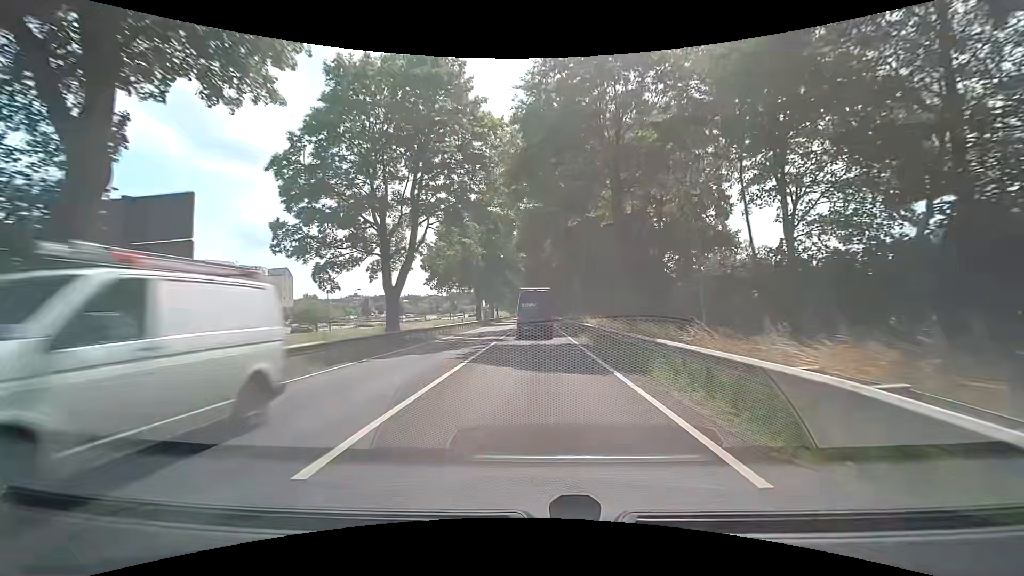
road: primary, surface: asphalt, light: Day
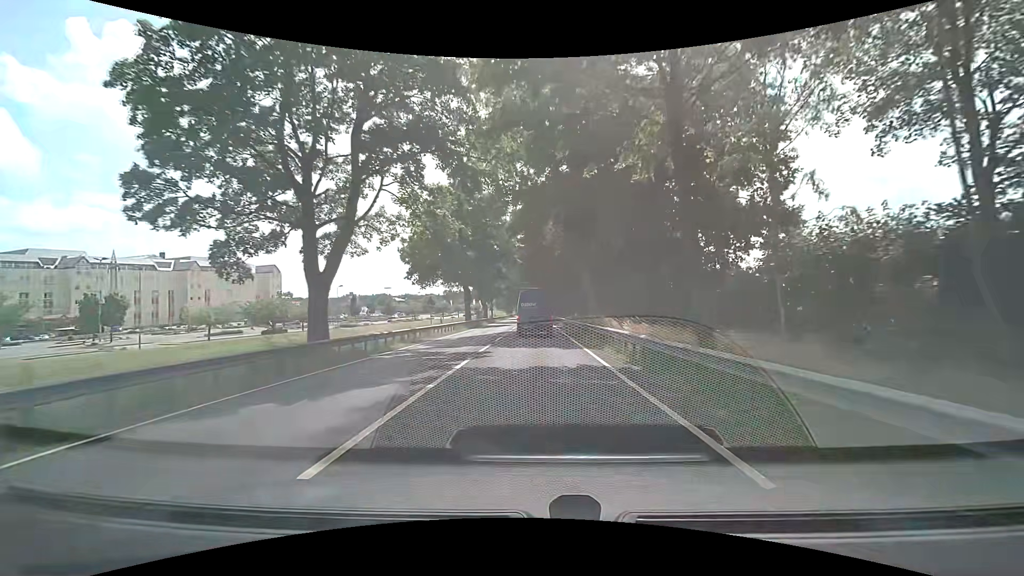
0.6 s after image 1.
(0.0, +9.7) m; +1°
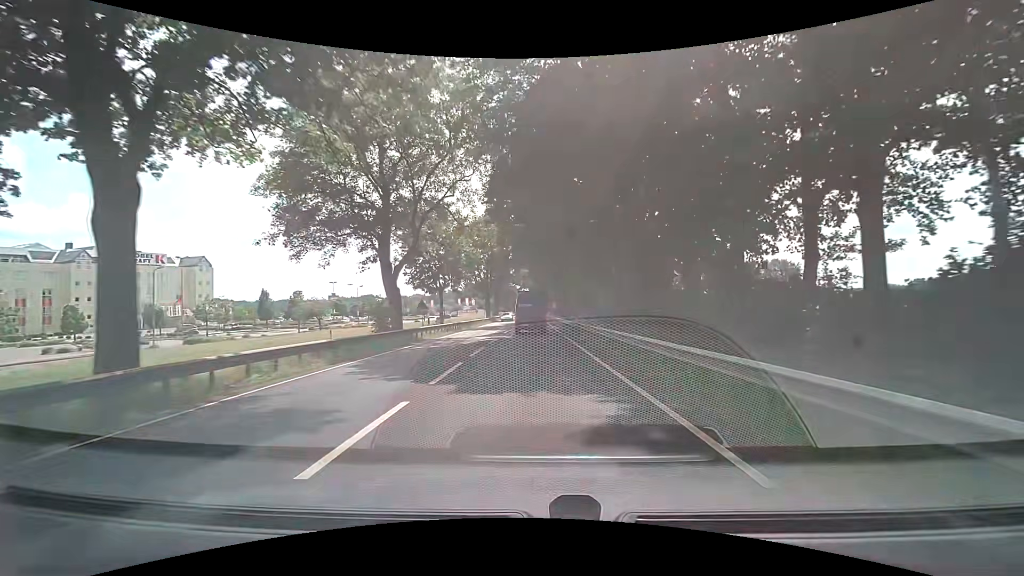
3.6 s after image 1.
(-0.4, +49.6) m; -1°
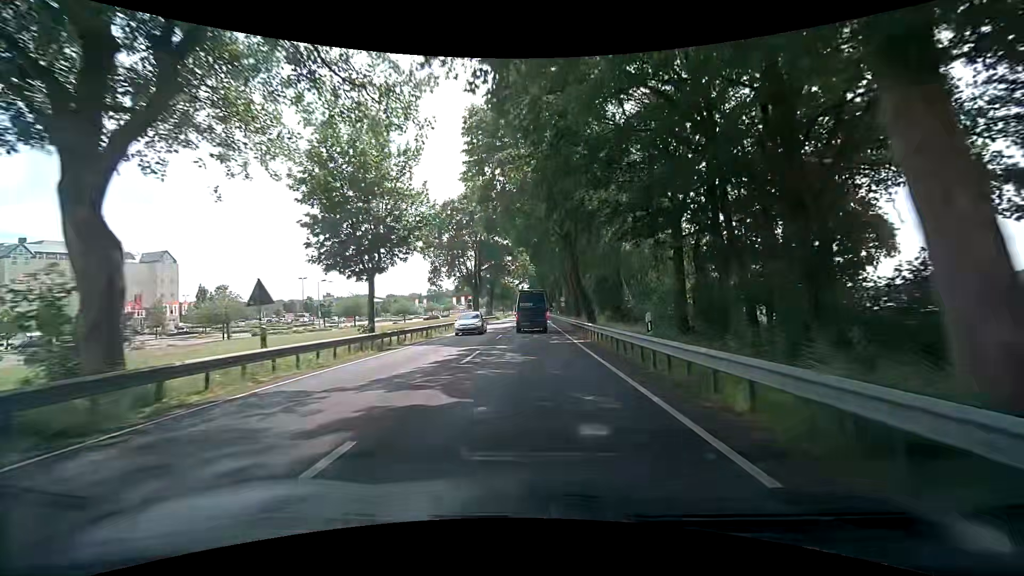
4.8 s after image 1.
(0.0, +20.3) m; 0°
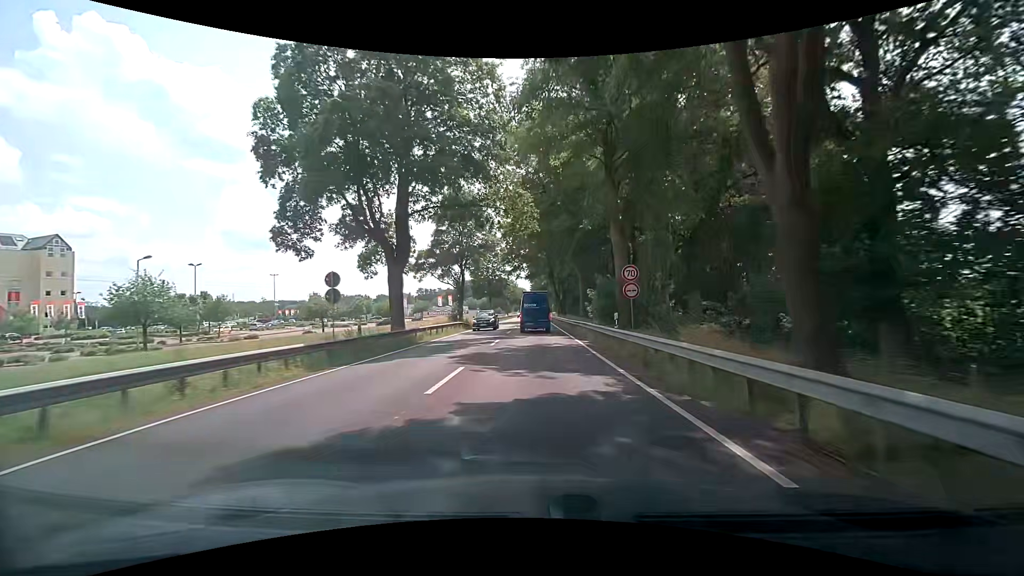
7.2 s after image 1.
(-0.1, +41.0) m; 0°
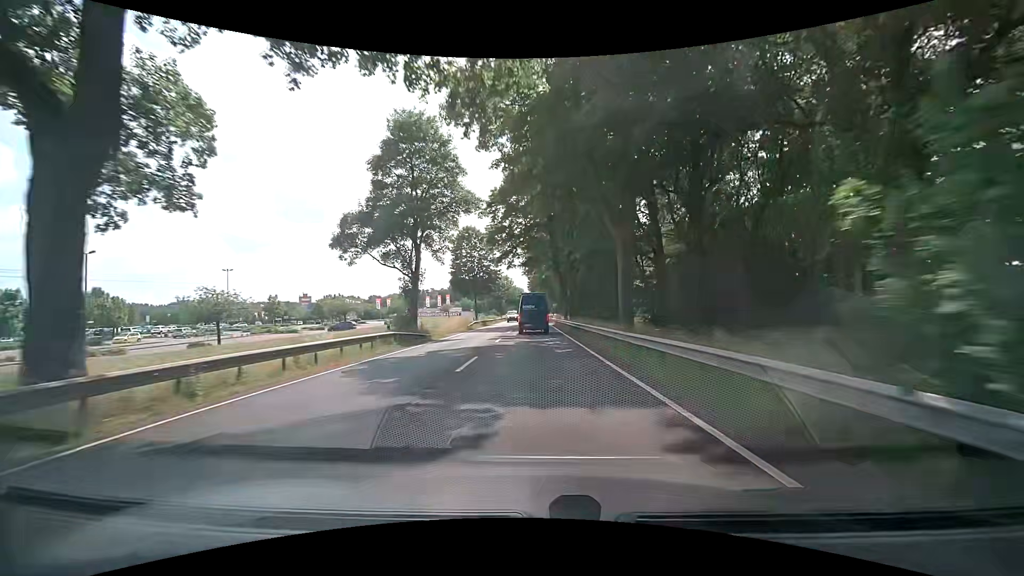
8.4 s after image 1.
(0.0, +20.8) m; 0°
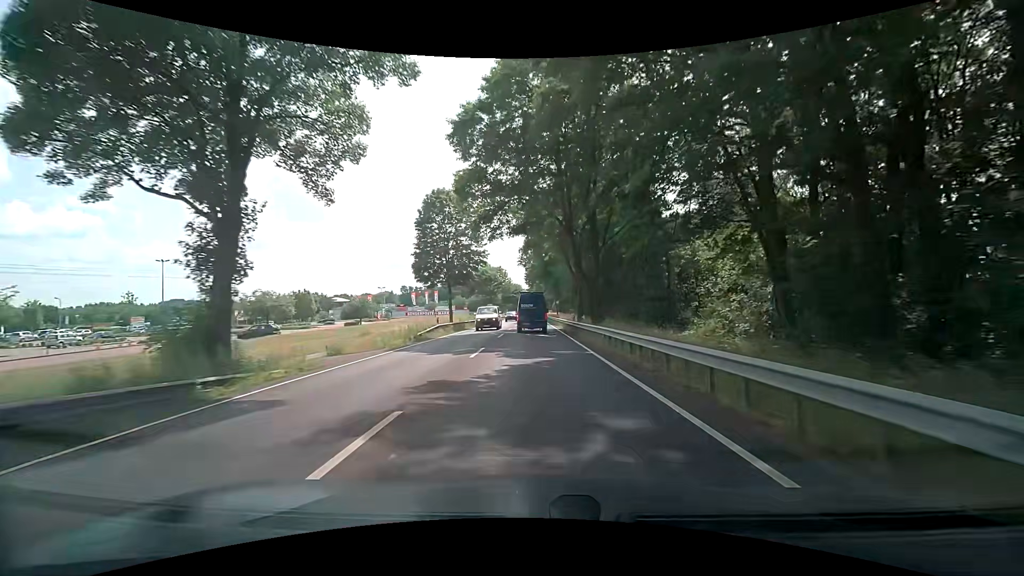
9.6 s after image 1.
(0.0, +20.8) m; 0°
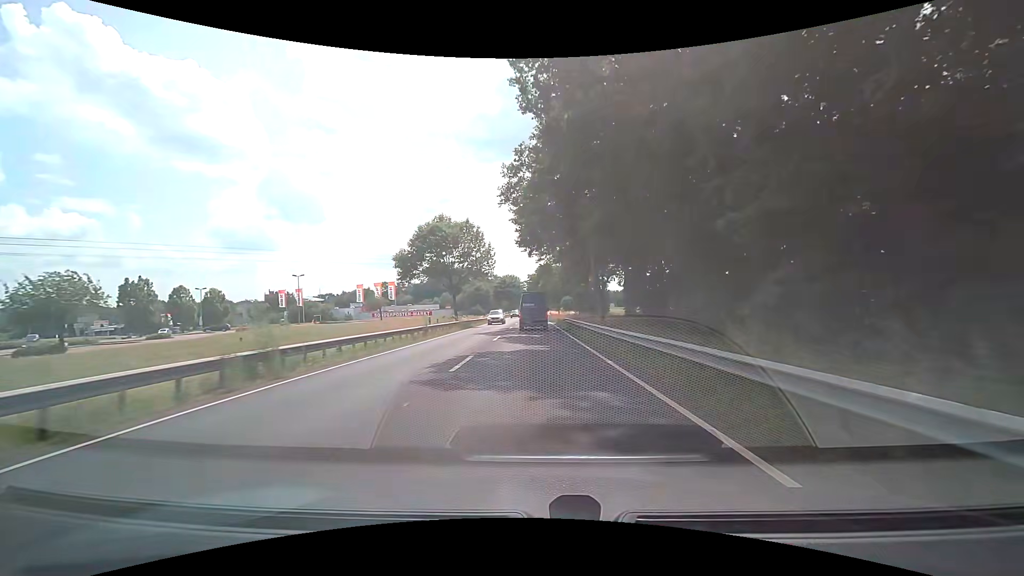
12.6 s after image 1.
(+0.1, +51.6) m; 0°
(0, +10) (0, +20) (0, +30) (0, +40) (0, +50) (0, +60) (0, +70) (0, +80) (0, +90) (0, +100) m
